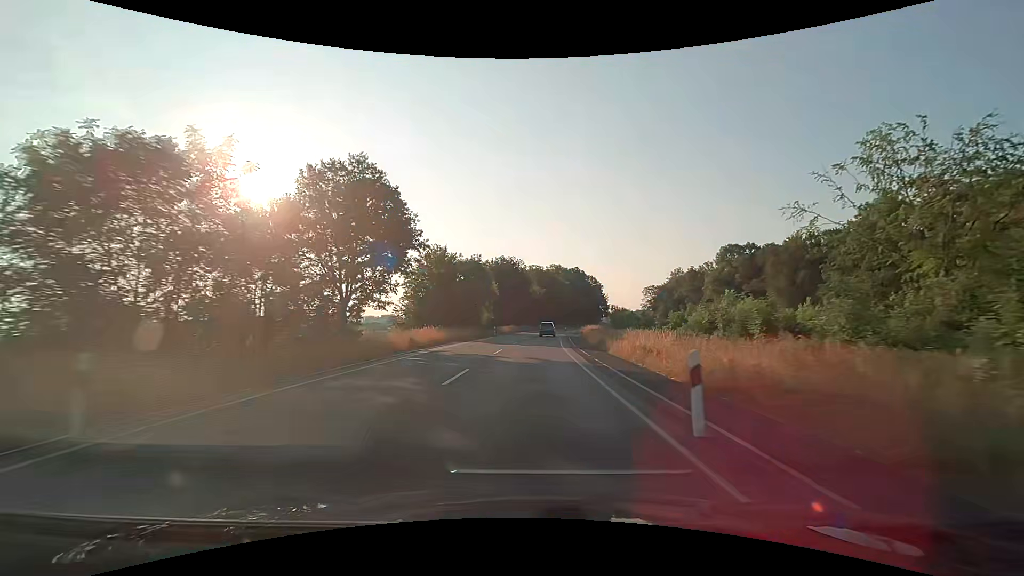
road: secondary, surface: asphalt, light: Day
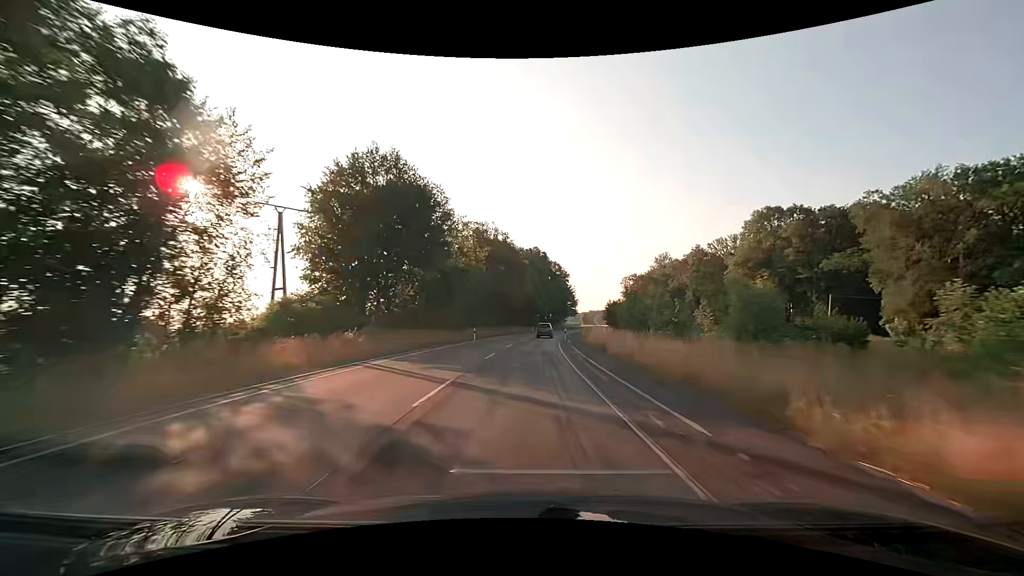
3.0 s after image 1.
(+3.2, +62.2) m; +6°
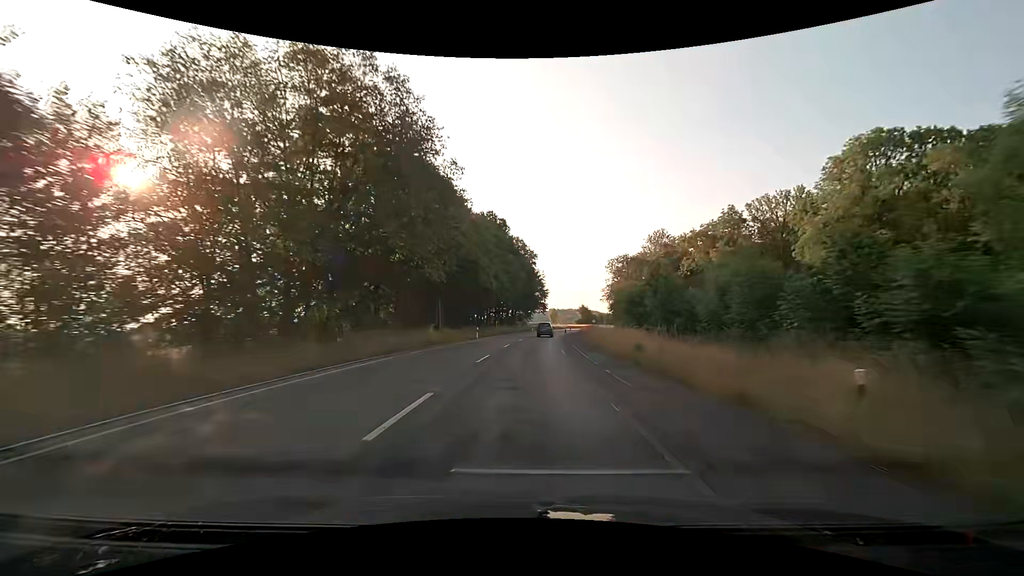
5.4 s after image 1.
(+1.9, +49.9) m; +5°
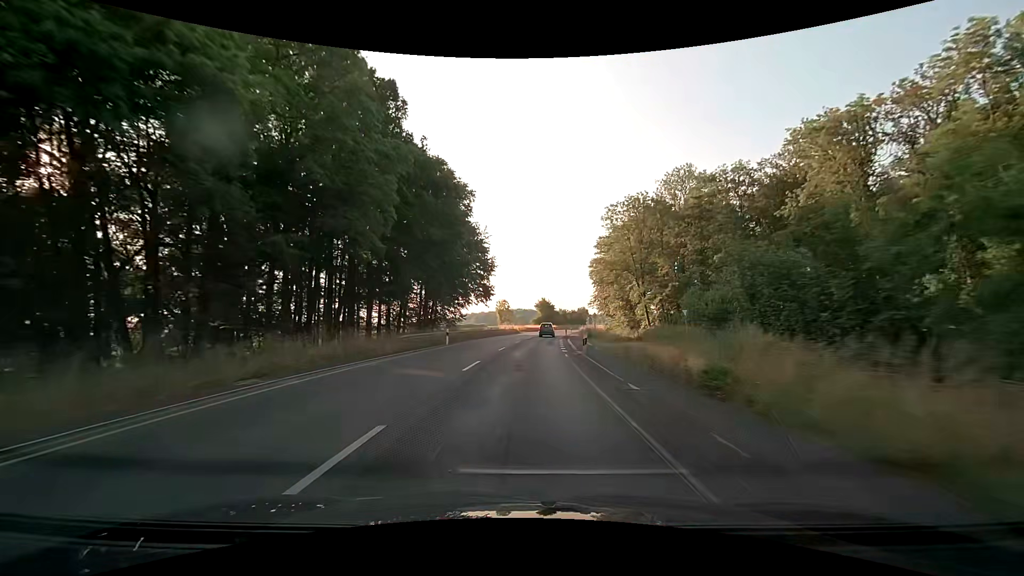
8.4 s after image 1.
(+3.0, +62.4) m; +6°
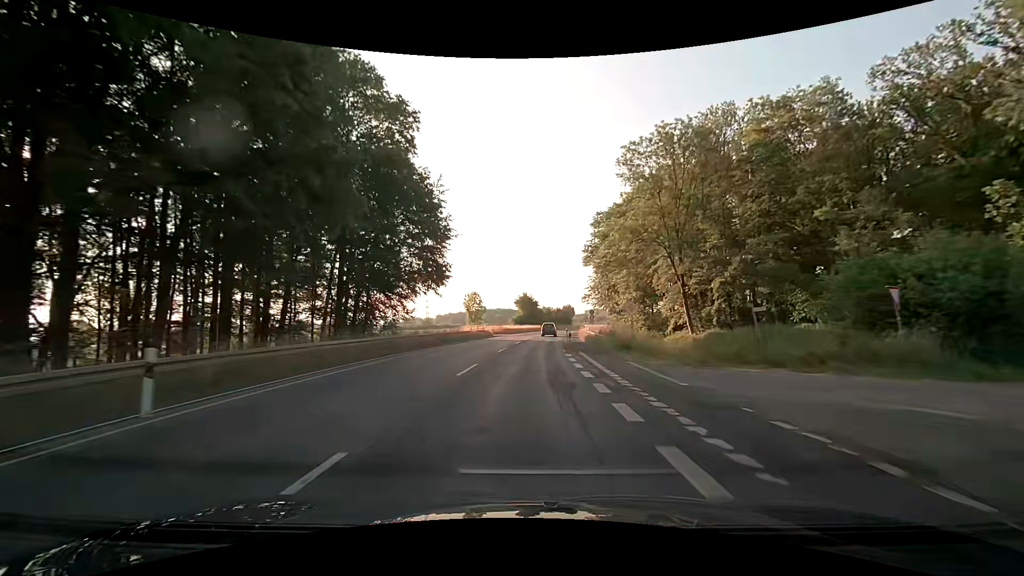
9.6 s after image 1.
(+0.5, +25.0) m; +2°
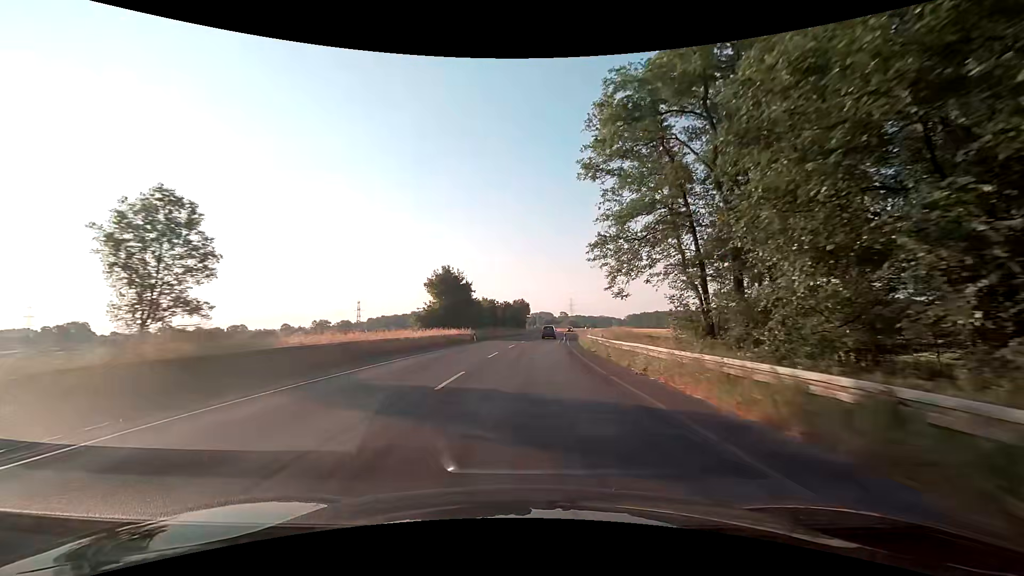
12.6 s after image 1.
(+3.2, +62.5) m; +6°
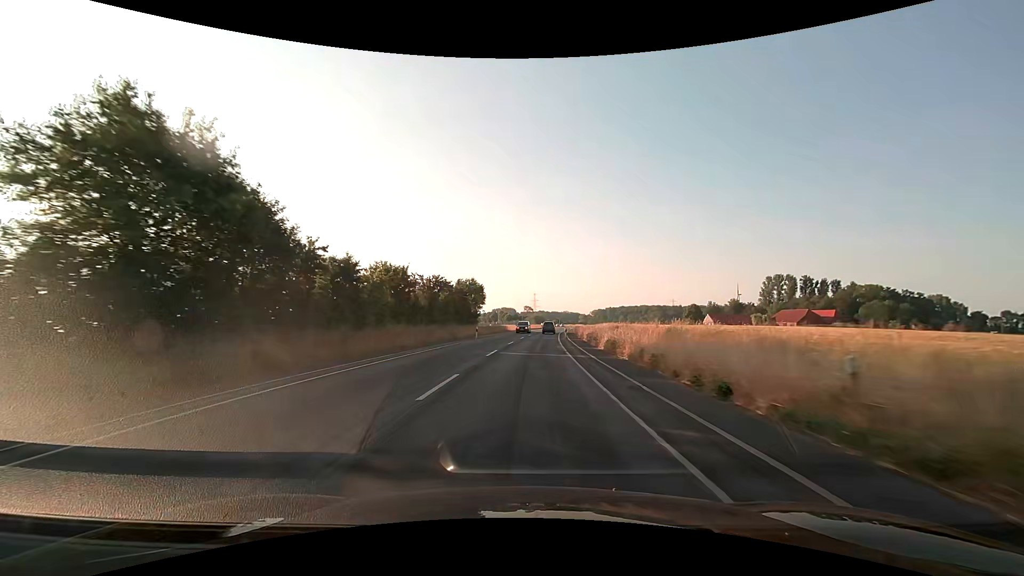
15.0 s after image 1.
(+2.0, +50.1) m; +4°
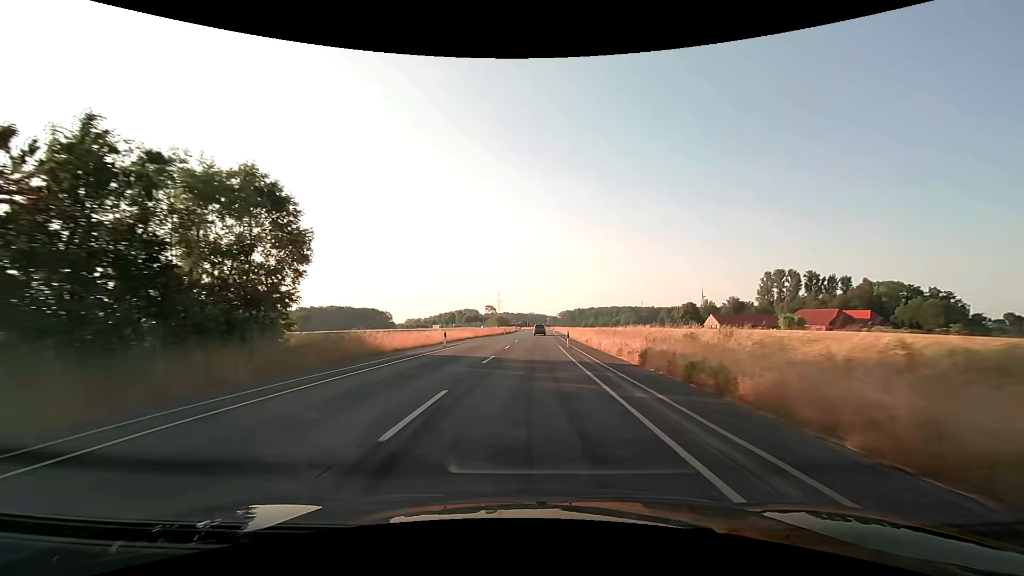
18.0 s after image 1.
(+2.6, +62.6) m; +4°
(0, +10) (0, +20) (0, +30) (+1, +40) (+1, +50) (+2, +60) (+2, +70) (+2, +80) (+3, +90) (+3, +100) m
